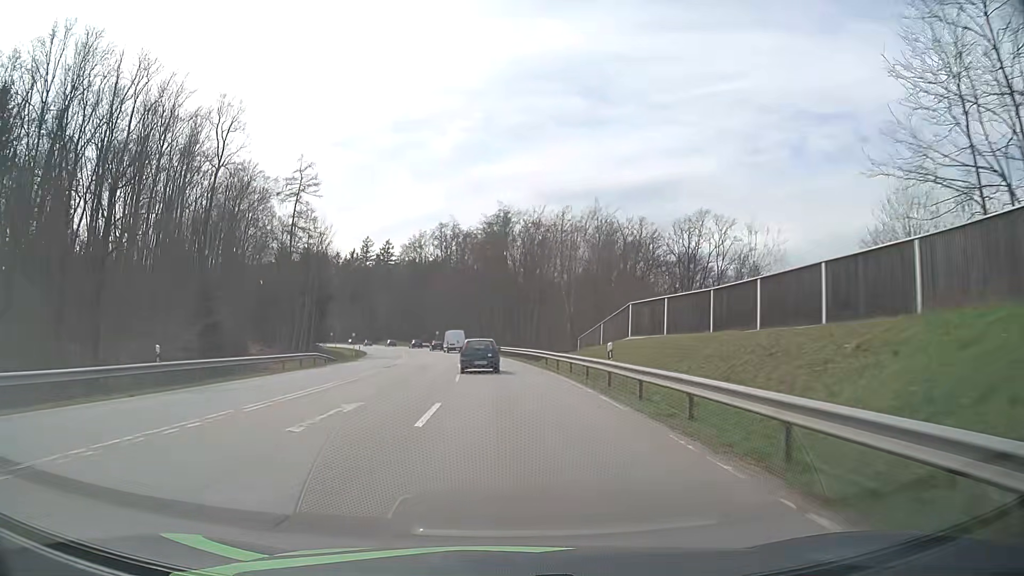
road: secondary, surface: asphalt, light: Day
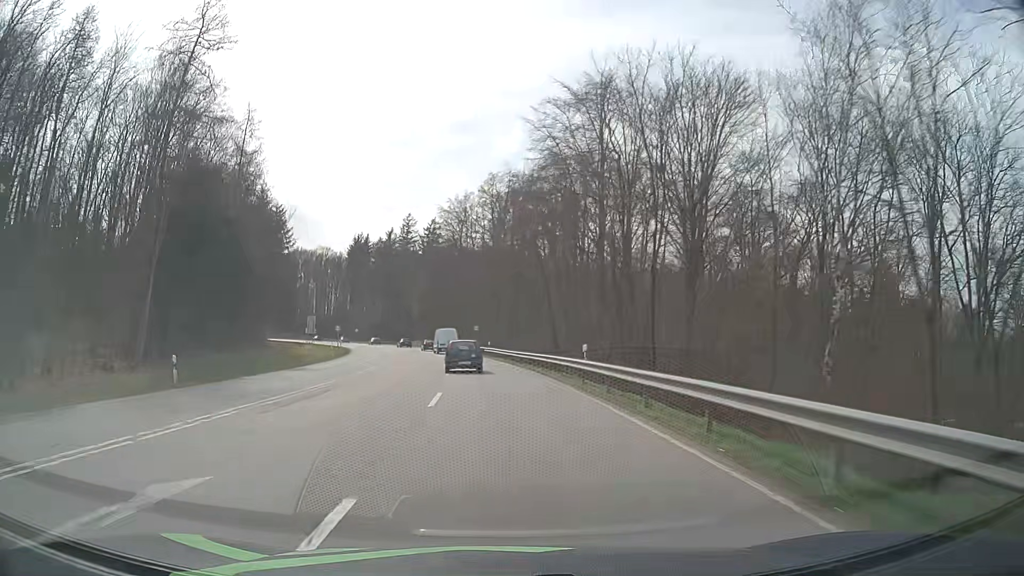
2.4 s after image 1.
(-1.9, +45.0) m; -6°
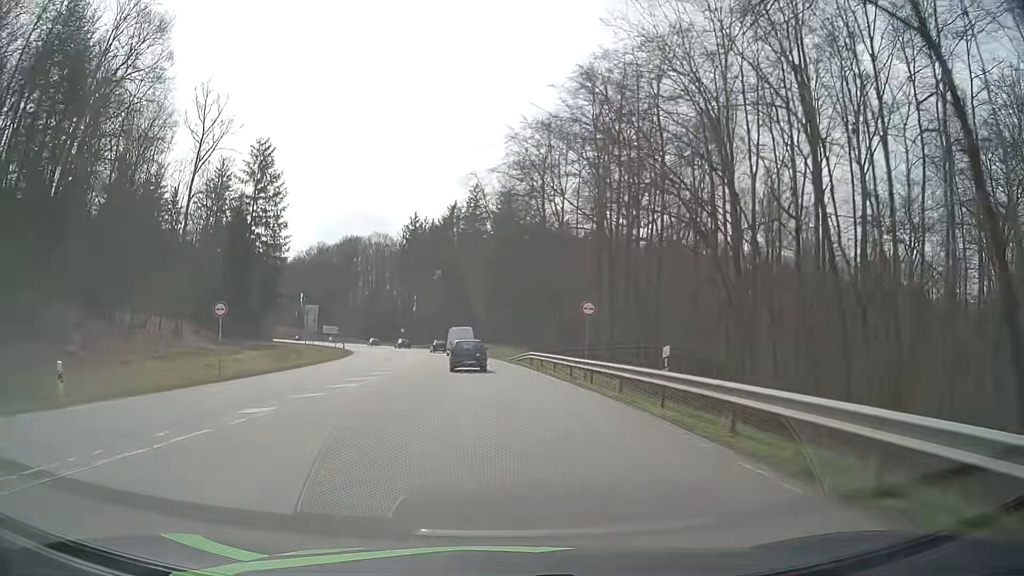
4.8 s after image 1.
(-2.6, +44.1) m; -7°
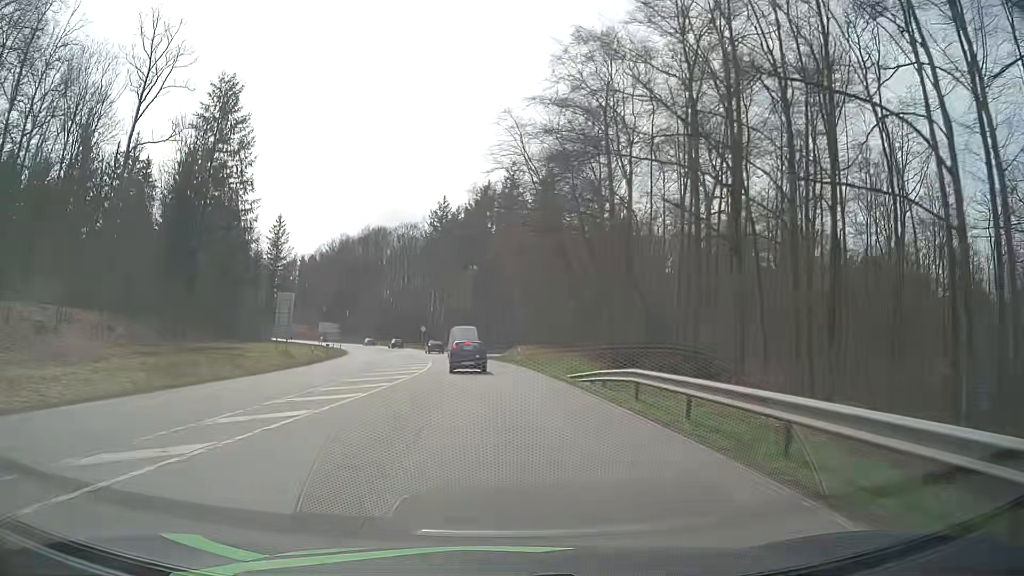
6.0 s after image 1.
(-0.5, +22.1) m; -3°
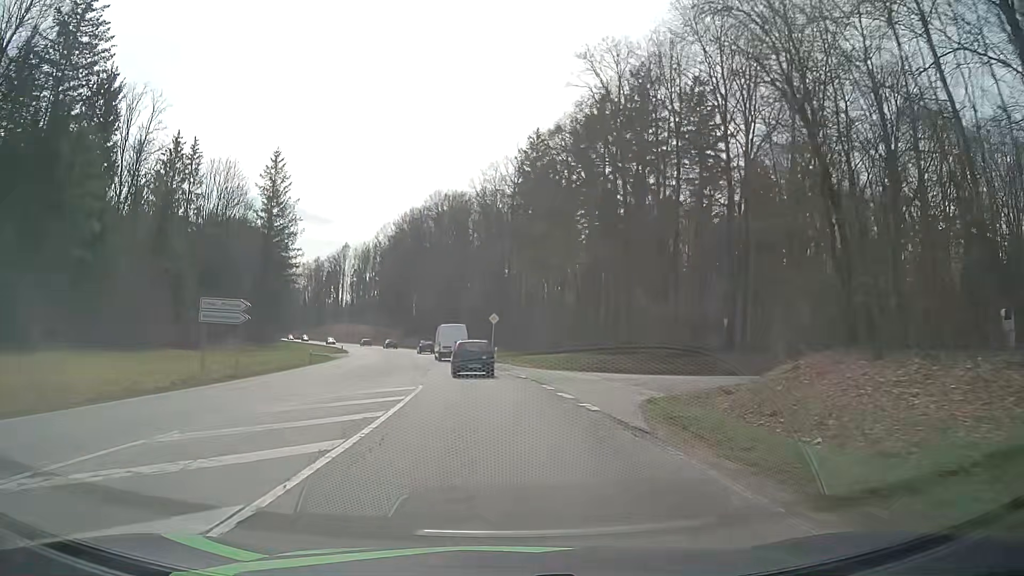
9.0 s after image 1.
(-4.0, +52.6) m; -9°
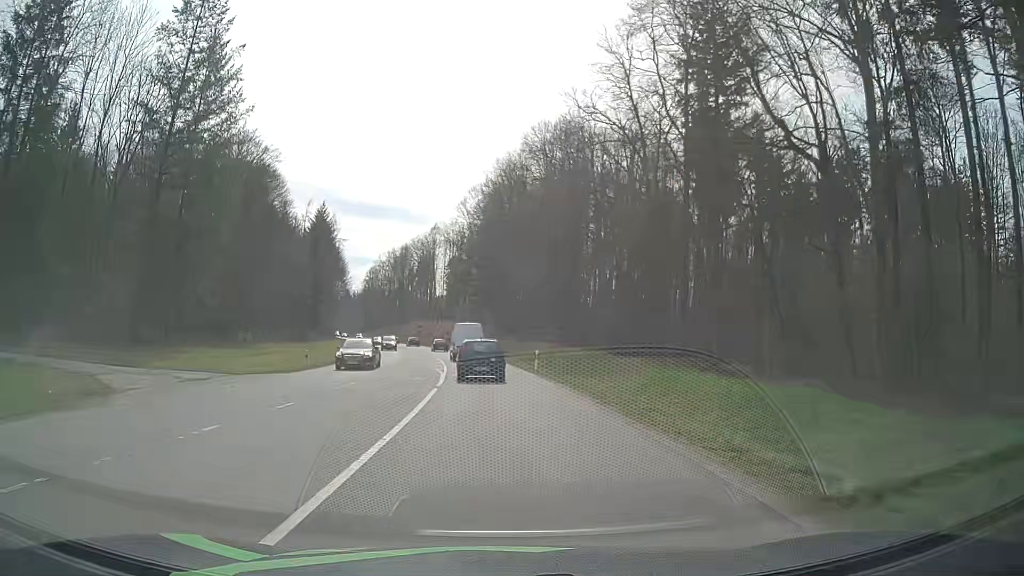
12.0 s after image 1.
(-4.4, +50.0) m; -9°
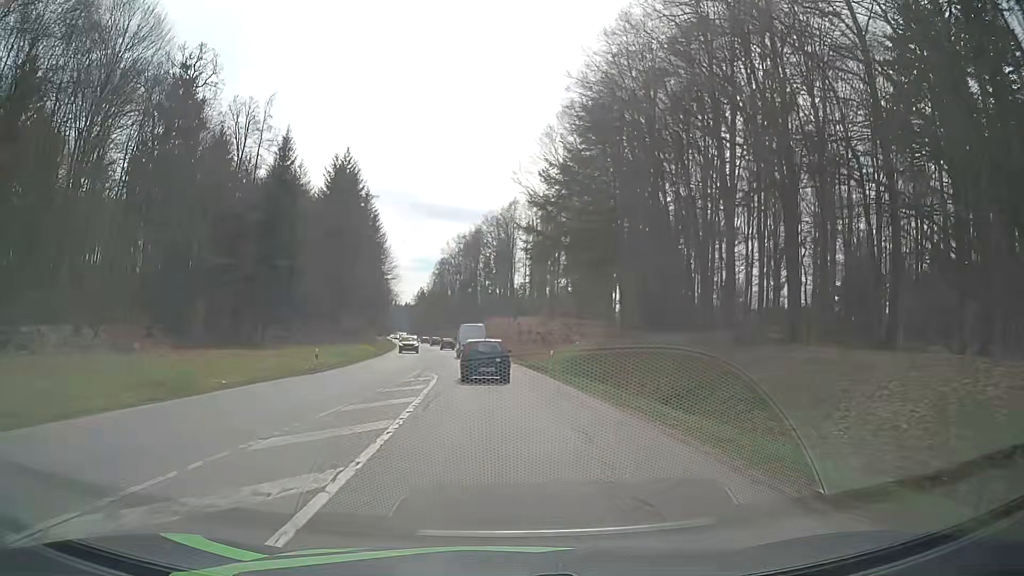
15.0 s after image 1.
(-3.3, +49.7) m; -7°
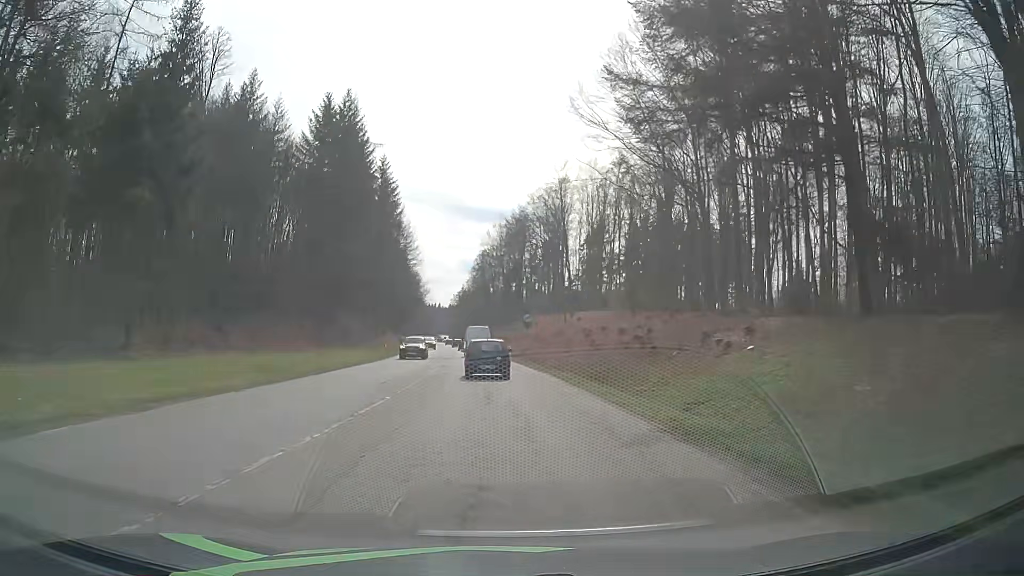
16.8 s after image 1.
(-0.9, +29.3) m; -4°
(0, +10) (0, +20) (-1, +30) (-1, +40) (-2, +50) (-3, +60) (-4, +70) (-4, +80) (-5, +90) (-6, +100) m
